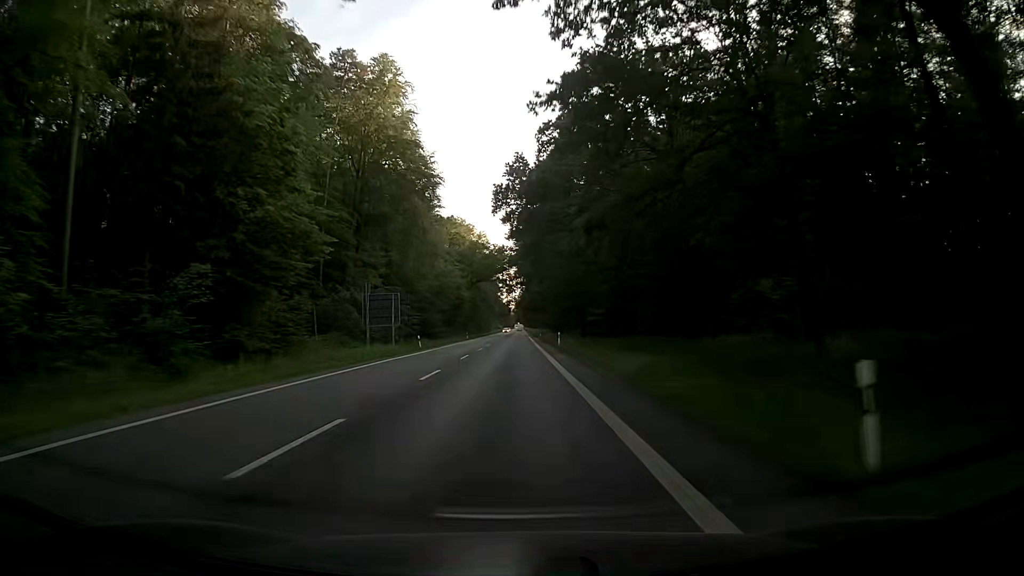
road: secondary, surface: asphalt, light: Day
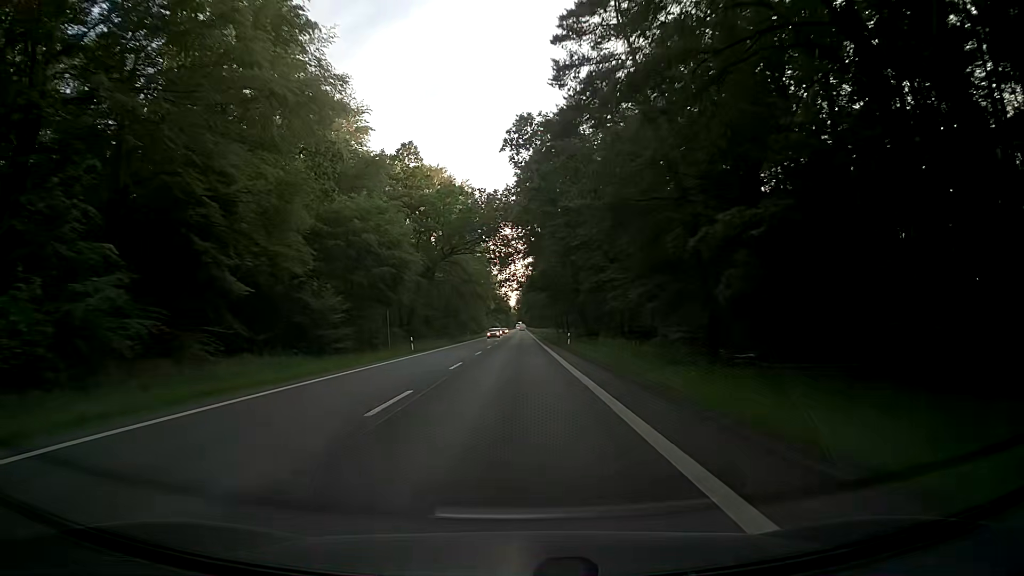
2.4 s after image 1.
(-0.4, +56.4) m; -1°
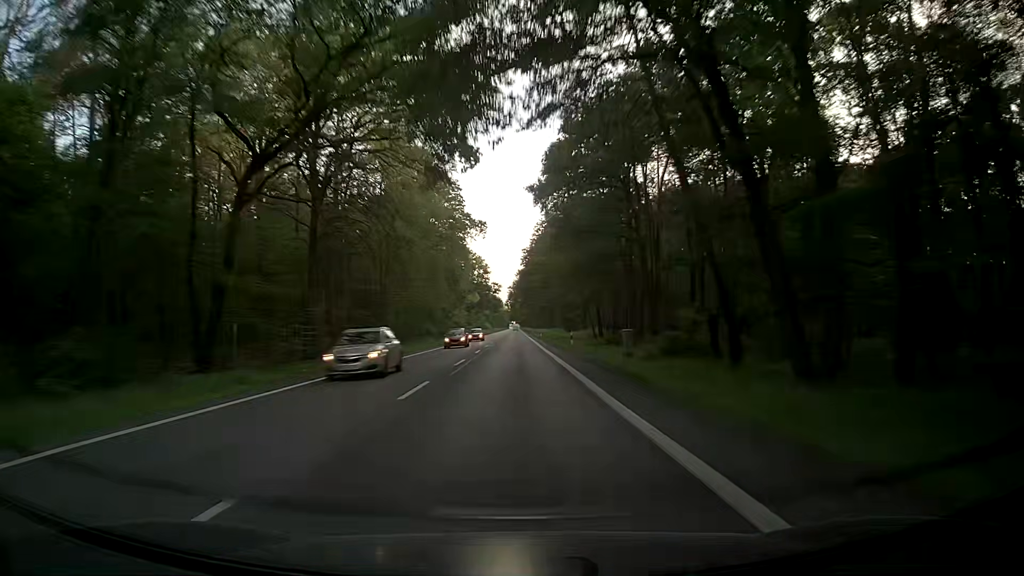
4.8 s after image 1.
(+0.3, +58.3) m; 0°
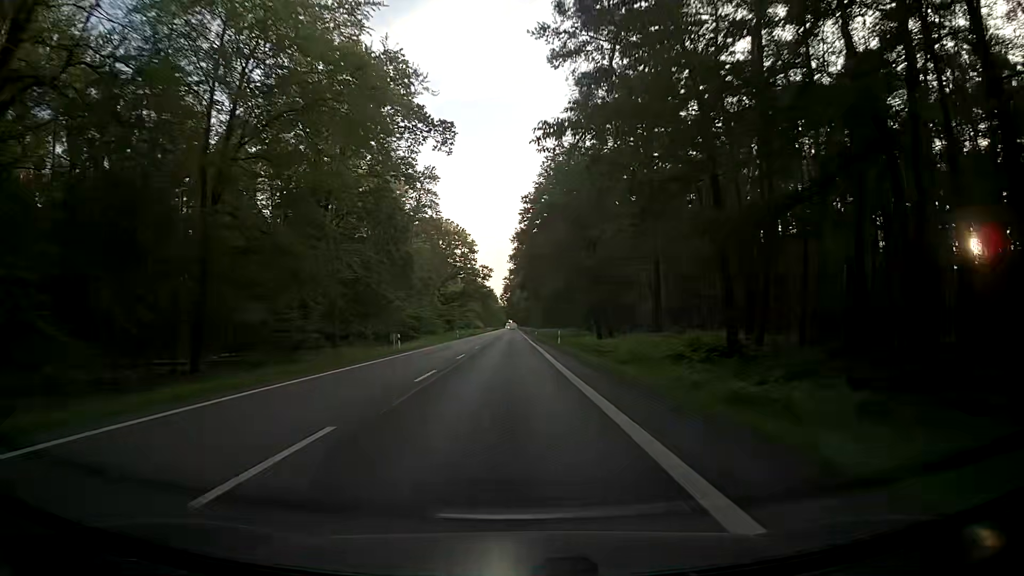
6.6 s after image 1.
(+0.4, +44.7) m; 0°
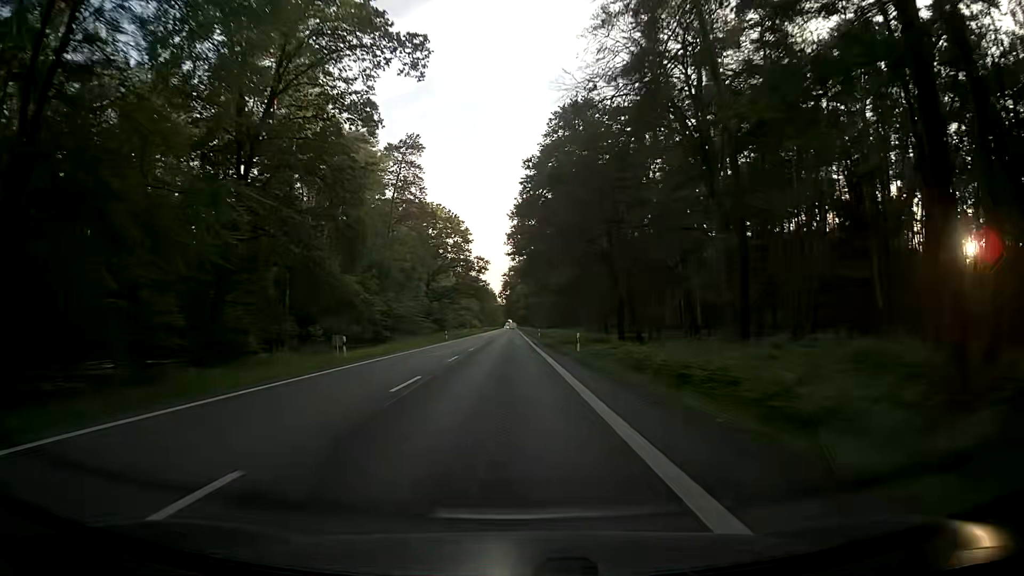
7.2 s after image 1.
(+0.1, +15.1) m; -1°
(0, +10) (0, +20) (+1, +30) (+1, +40) (+1, +50) (+1, +60) (+1, +70) (+1, +80) (+1, +90) (+1, +100) m
